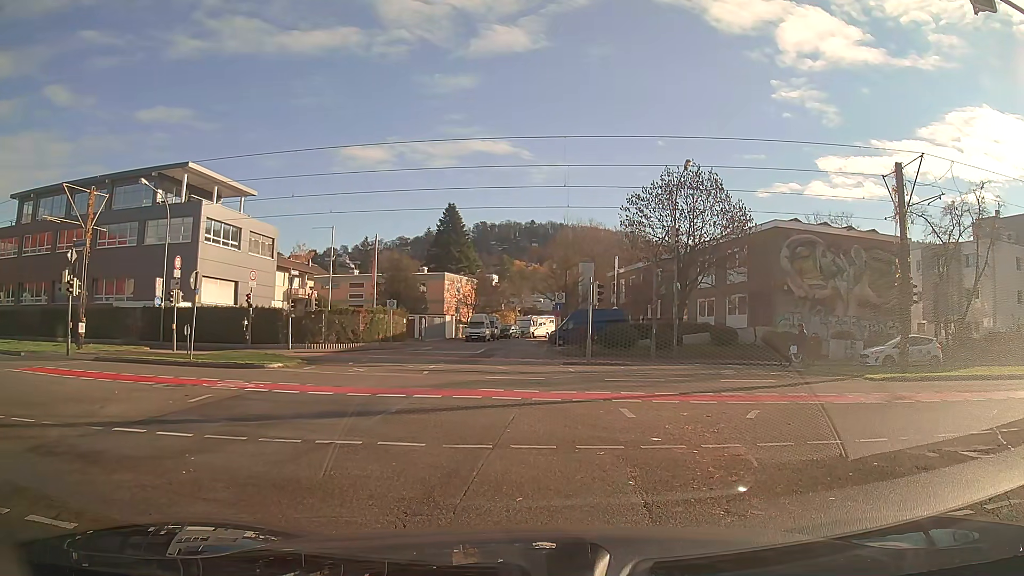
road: secondary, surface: asphalt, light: Day
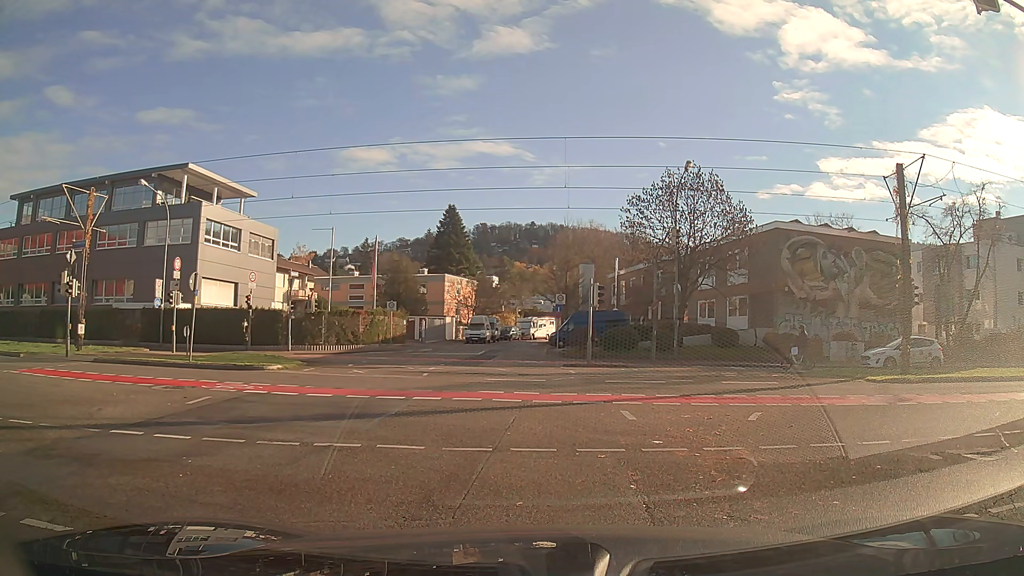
(0.0, +0.2) m; 0°
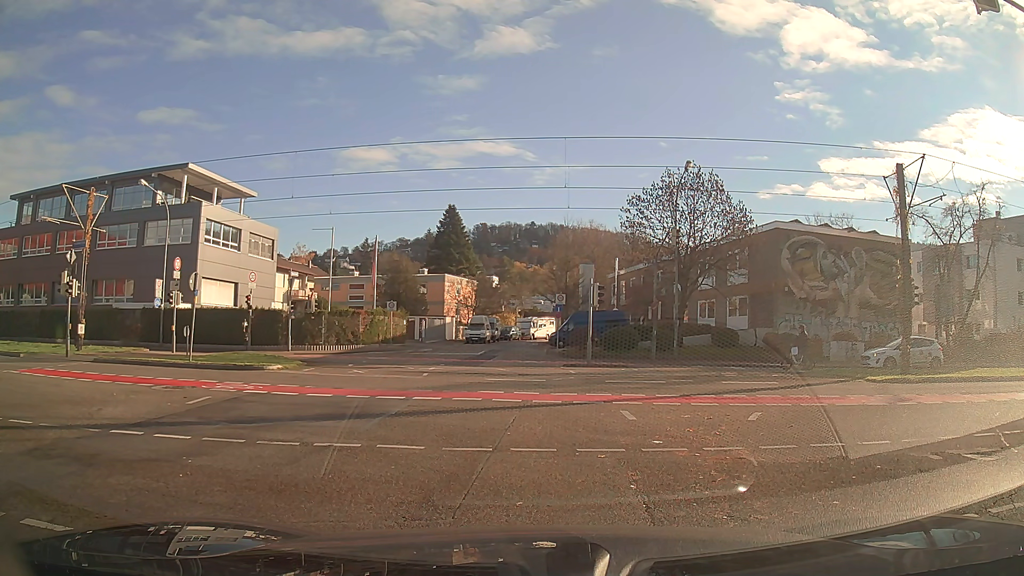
(0.0, 0.0) m; 0°
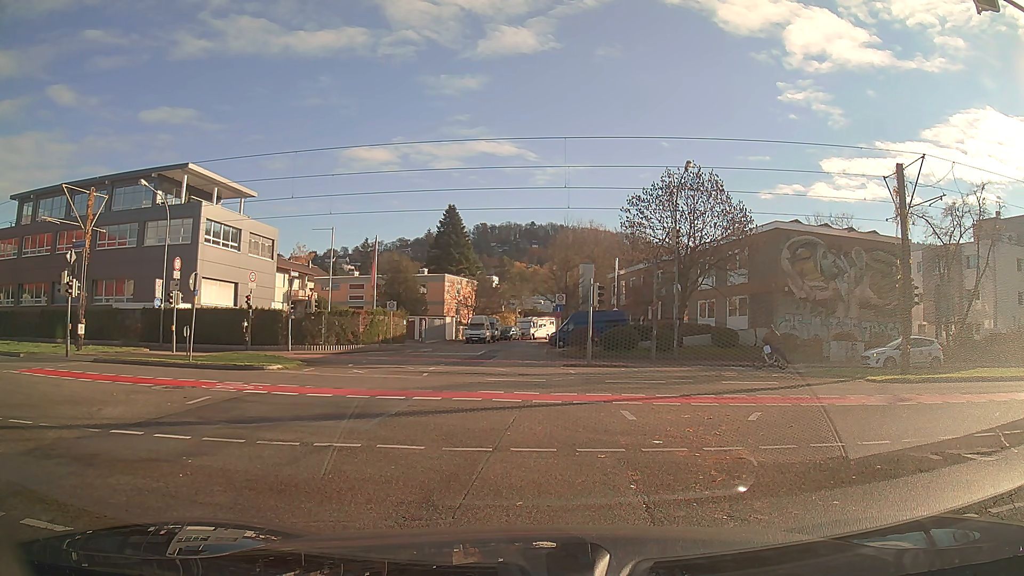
(0.0, 0.0) m; 0°
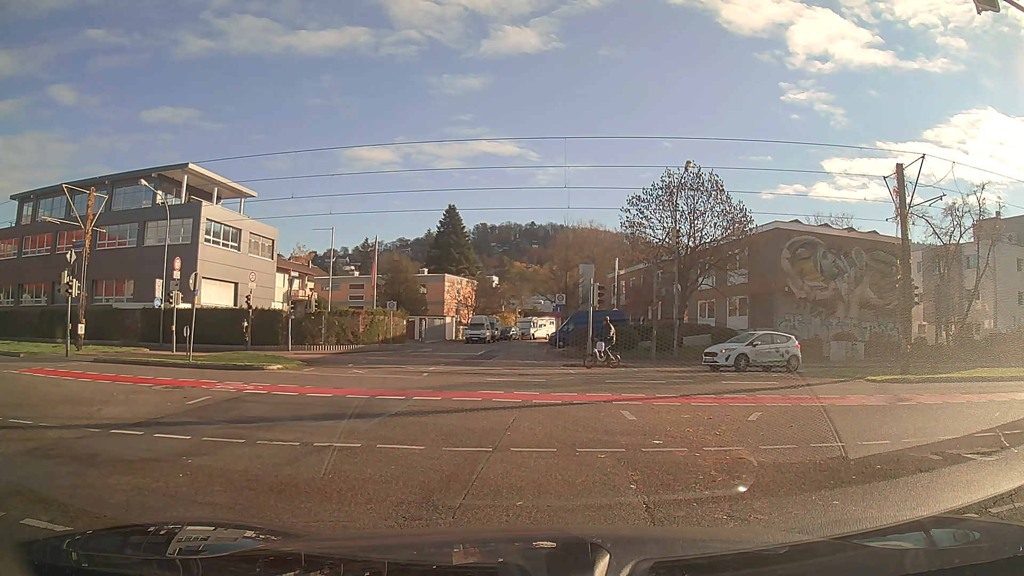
(0.0, 0.0) m; 0°
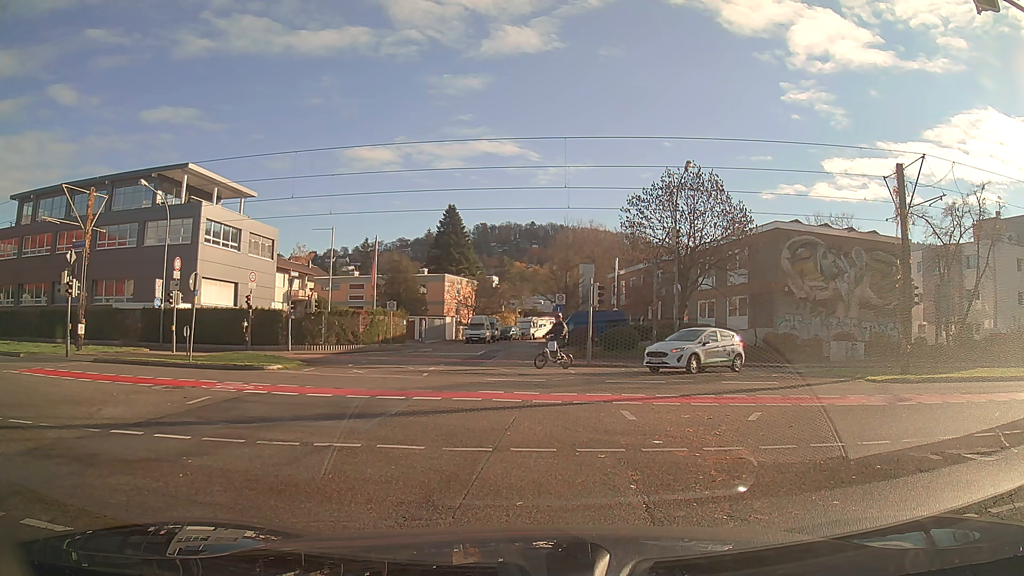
(0.0, 0.0) m; 0°
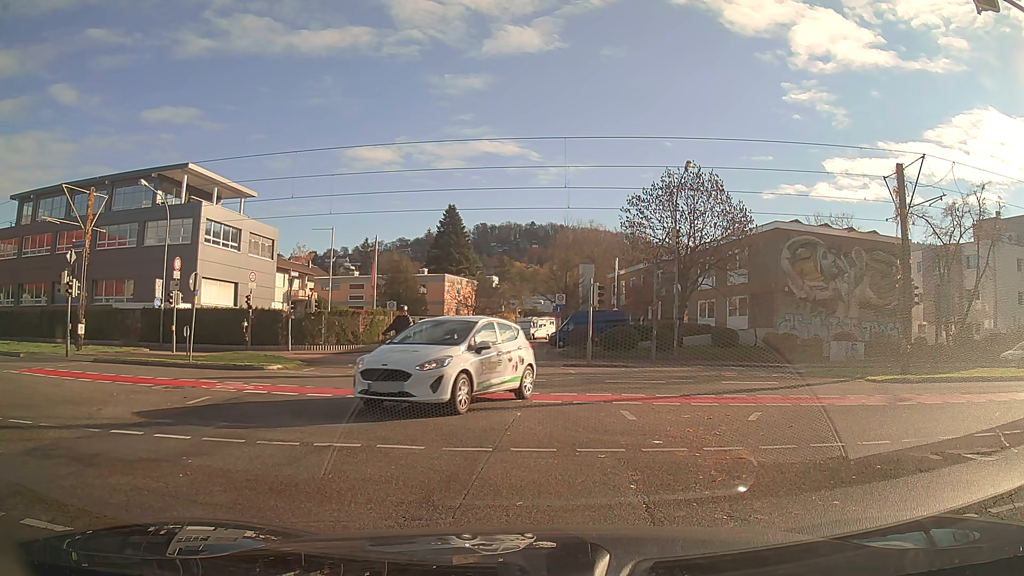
(0.0, 0.0) m; 0°
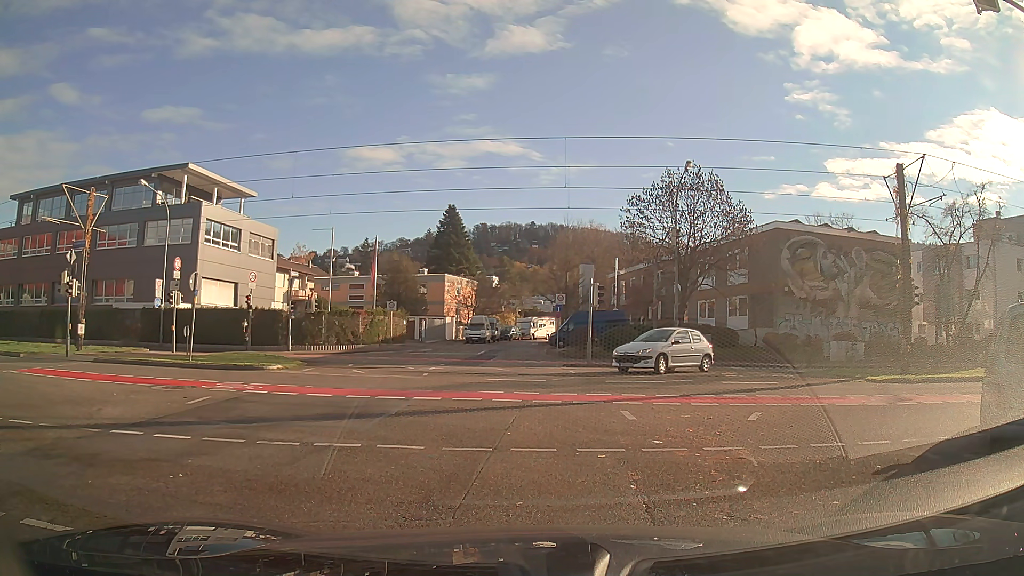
(0.0, 0.0) m; 0°
(0, +10) (-2, +20) (-8, +27) (-18, +30) (-28, +31) (-38, +33) (-48, +35) (-57, +38) (-67, +41) (-76, +44) m
